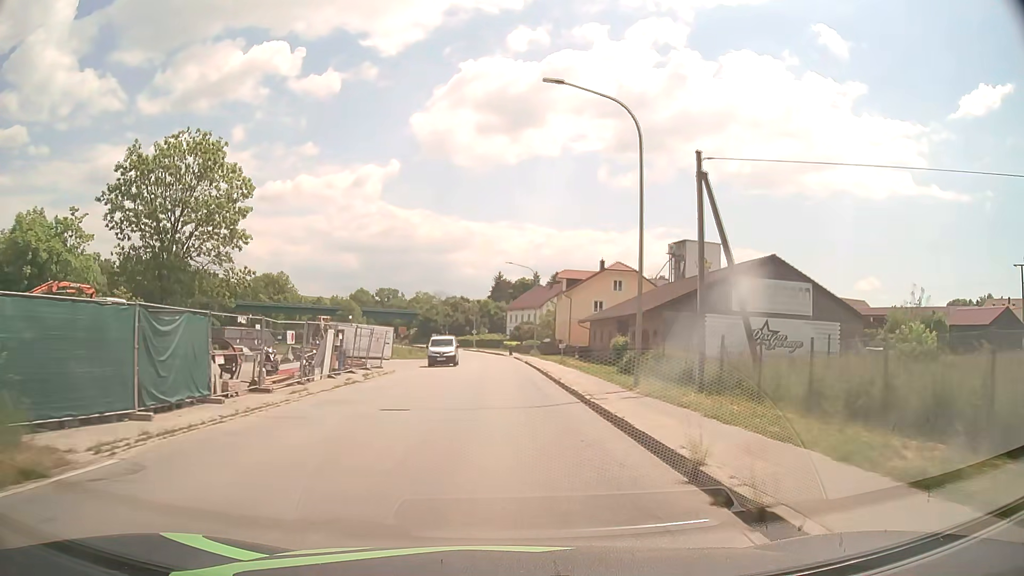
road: secondary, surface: asphalt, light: Day
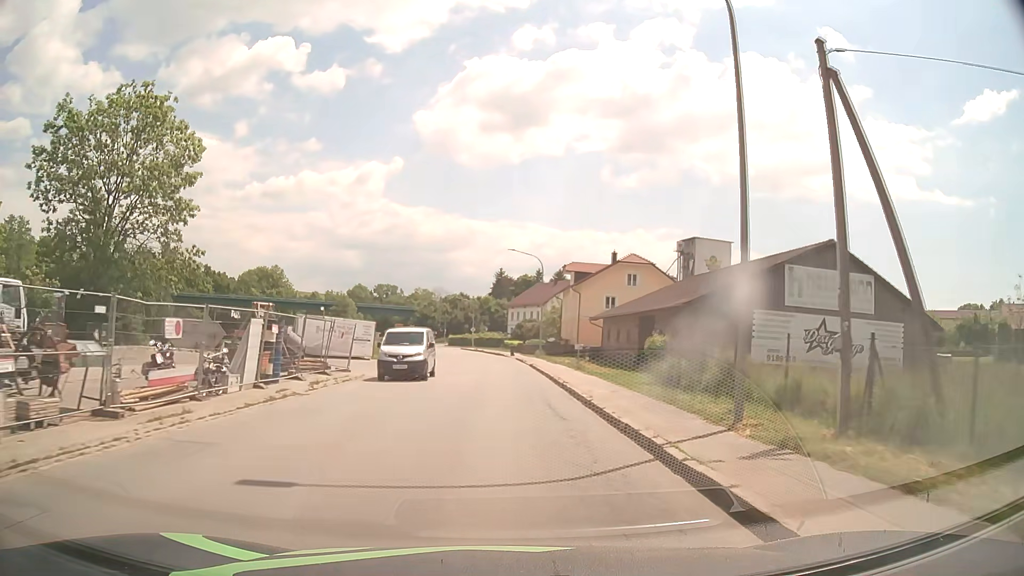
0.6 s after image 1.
(0.0, +7.6) m; 0°
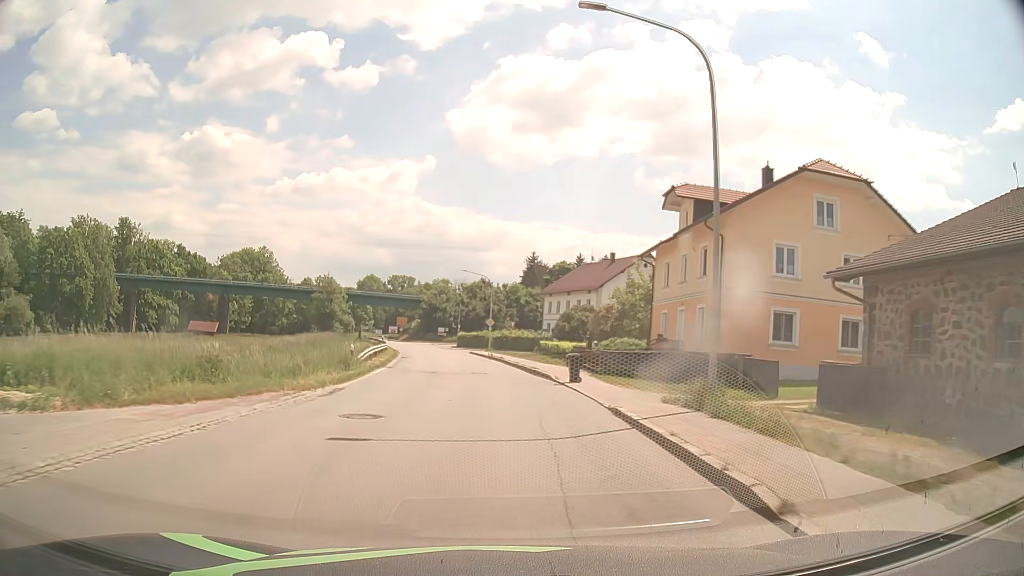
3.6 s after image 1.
(-0.5, +38.2) m; -2°
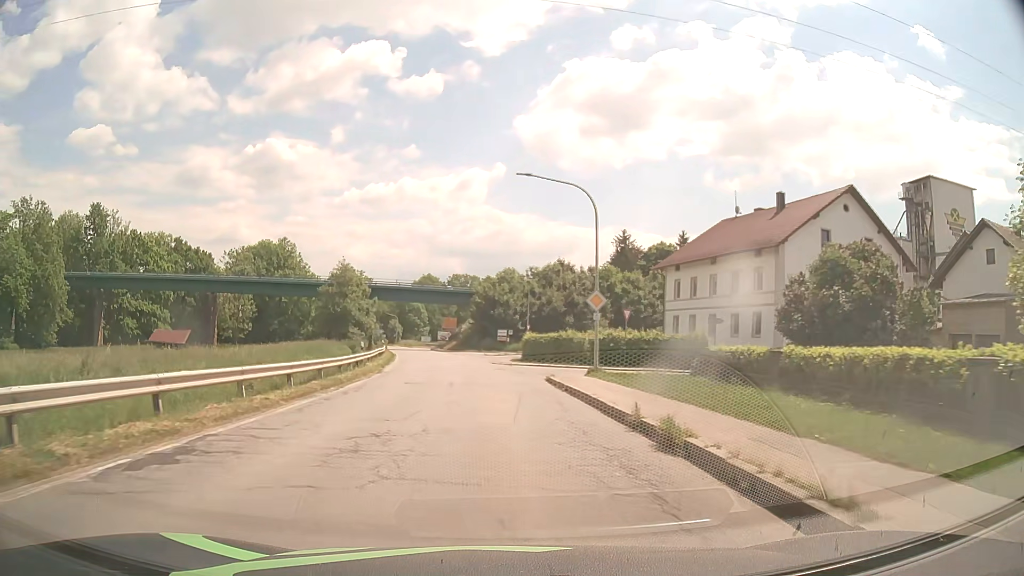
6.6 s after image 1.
(-1.7, +38.3) m; -6°
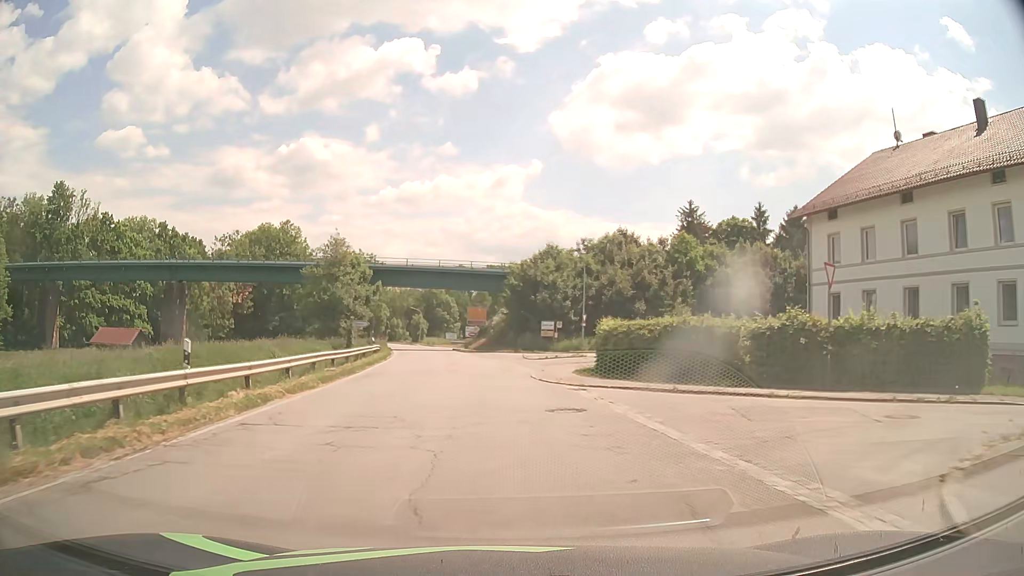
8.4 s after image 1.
(-0.5, +22.9) m; -3°
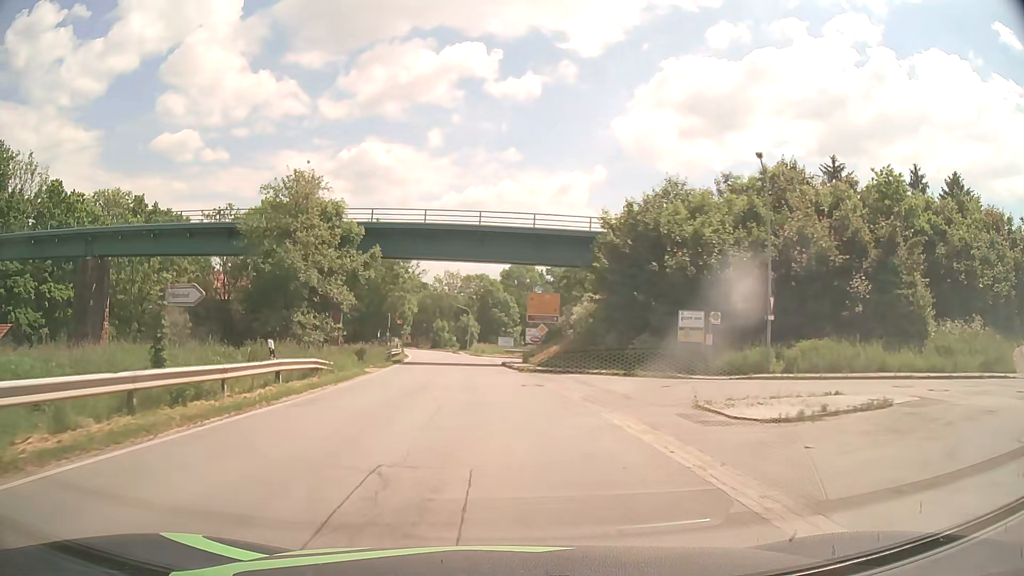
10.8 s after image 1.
(-1.6, +30.4) m; -6°
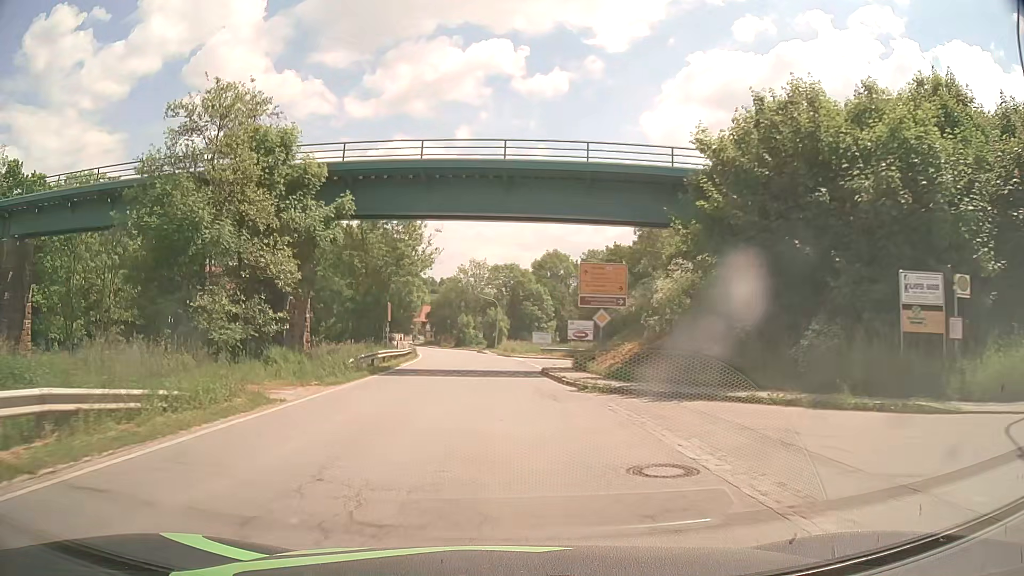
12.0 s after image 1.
(-0.3, +15.2) m; -2°
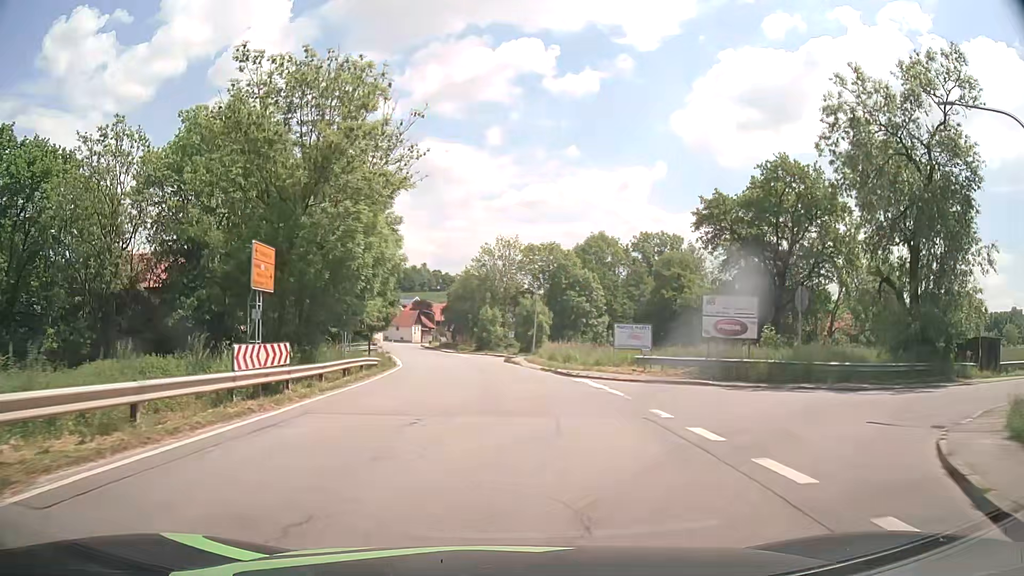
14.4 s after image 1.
(-0.9, +30.4) m; -3°
(0, +10) (0, +20) (-1, +30) (-2, +40) (-3, +50) (-5, +60) (-7, +70) (-9, +79) (-11, +89) (-13, +99) m
